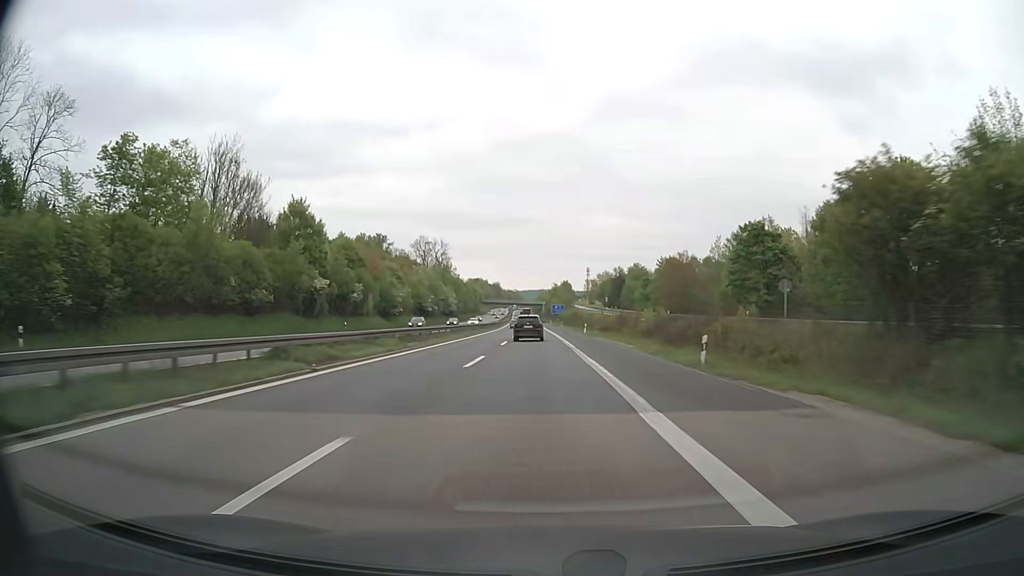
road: motorway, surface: asphalt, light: Day
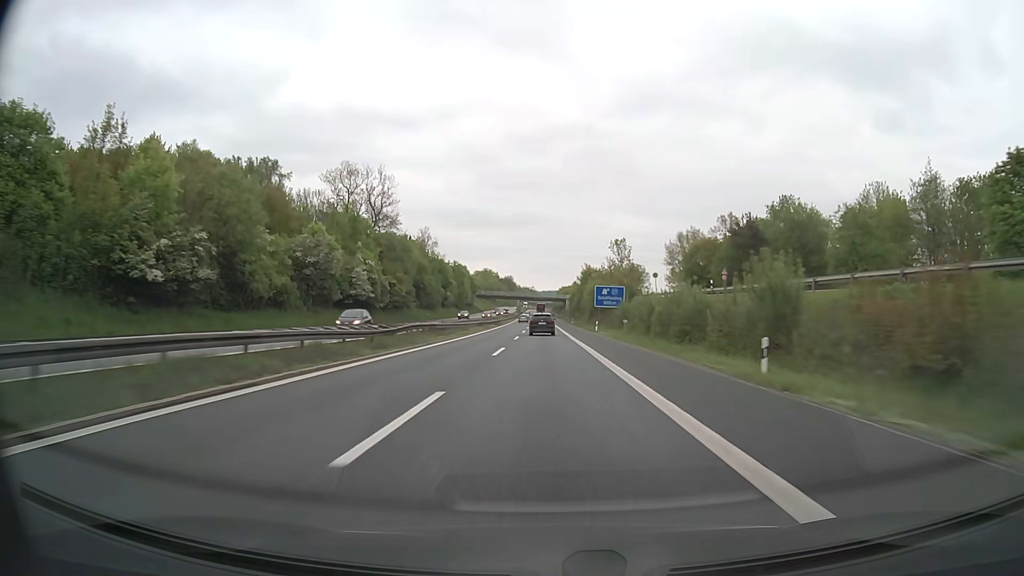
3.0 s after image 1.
(-2.0, +103.5) m; -2°
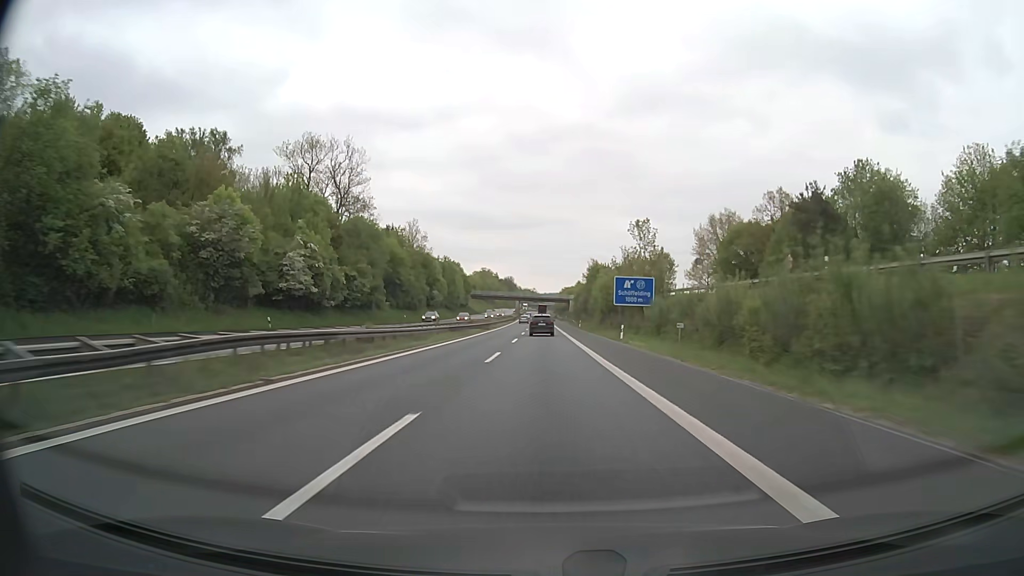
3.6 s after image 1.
(0.0, +20.6) m; 0°
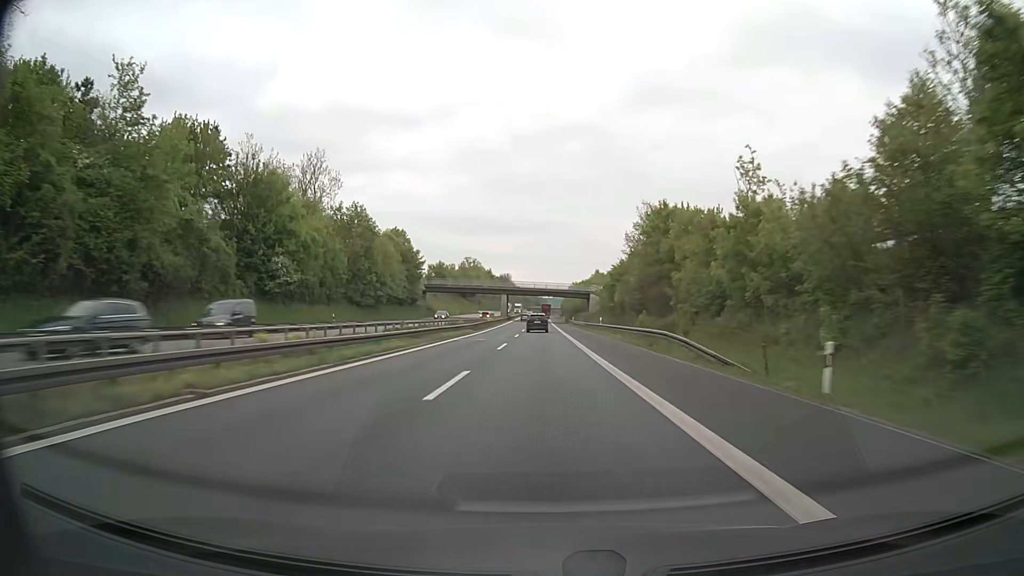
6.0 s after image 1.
(-0.4, +82.4) m; 0°
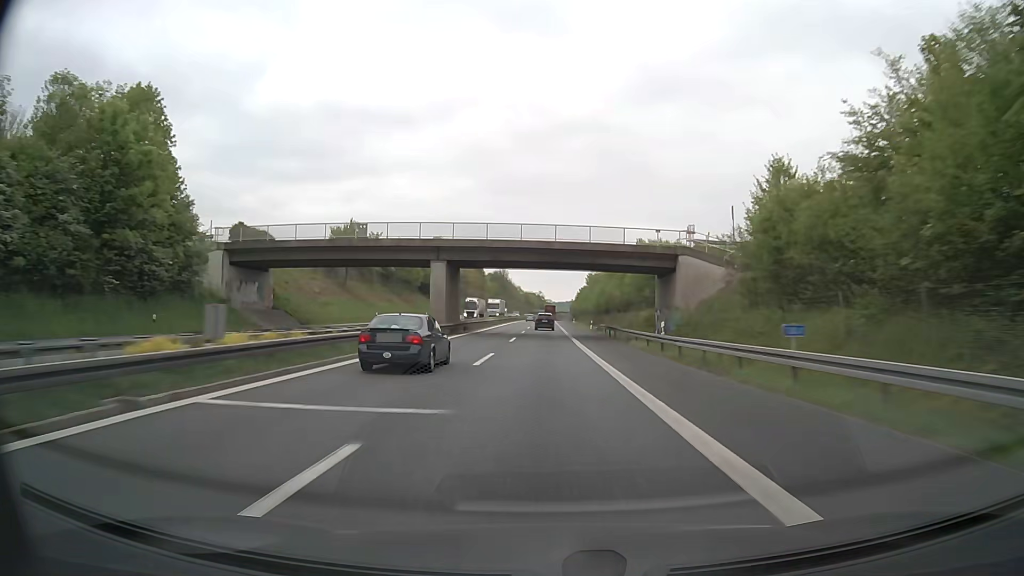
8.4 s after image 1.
(-0.4, +82.2) m; 0°
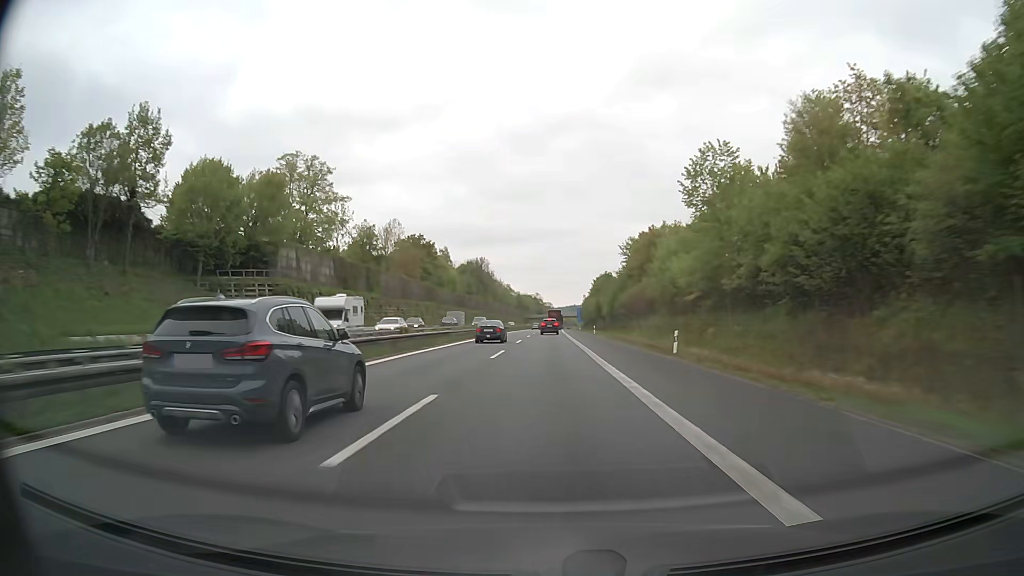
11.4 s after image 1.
(-0.6, +102.6) m; 0°
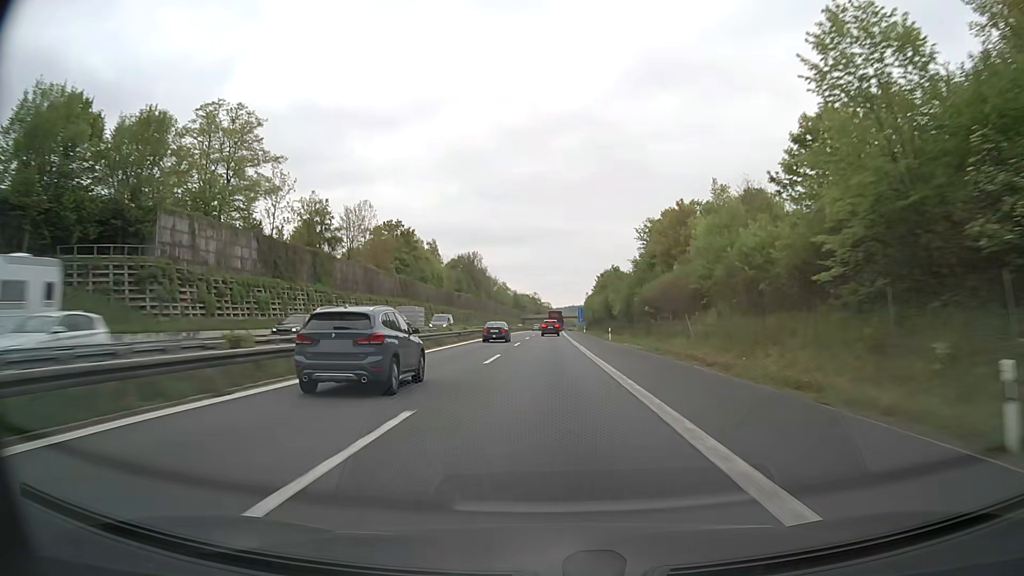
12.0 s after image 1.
(+0.1, +20.5) m; 0°
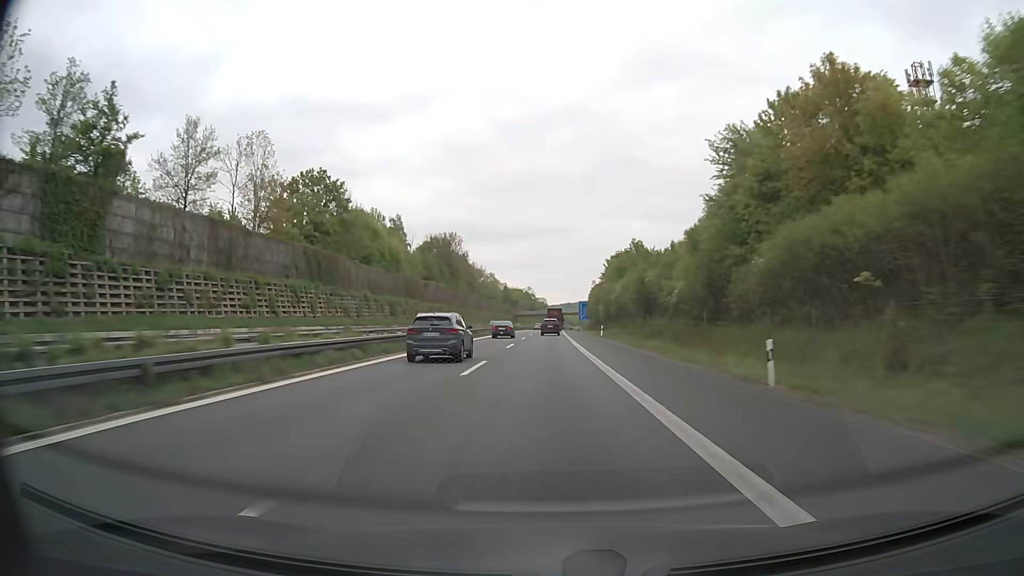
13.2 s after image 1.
(+0.2, +41.1) m; 0°
(0, +10) (0, +20) (0, +30) (0, +40) (0, +50) (0, +60) (0, +70) (+1, +80) (+1, +90) (+1, +100) m
